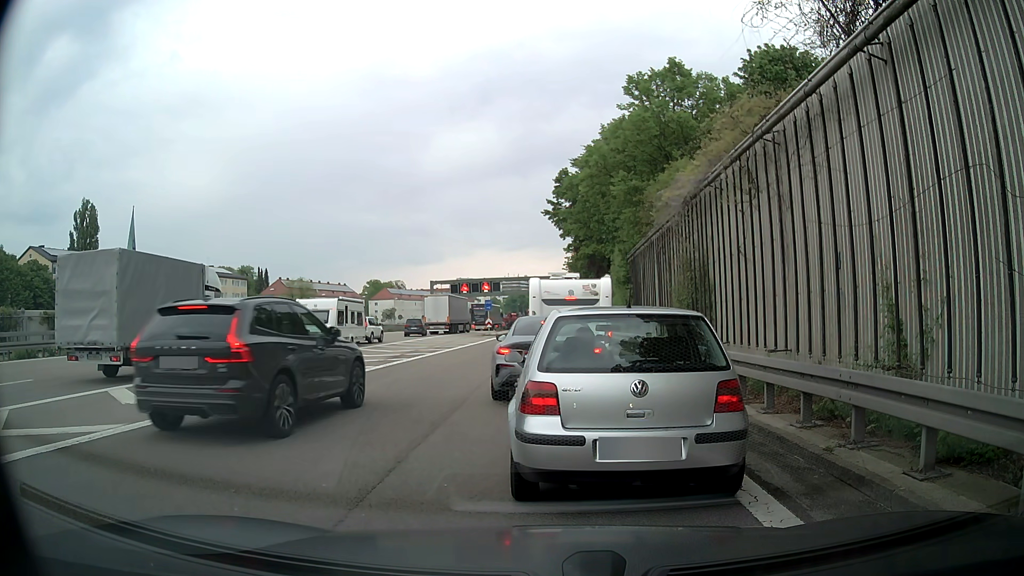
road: motorway_link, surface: asphalt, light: Day
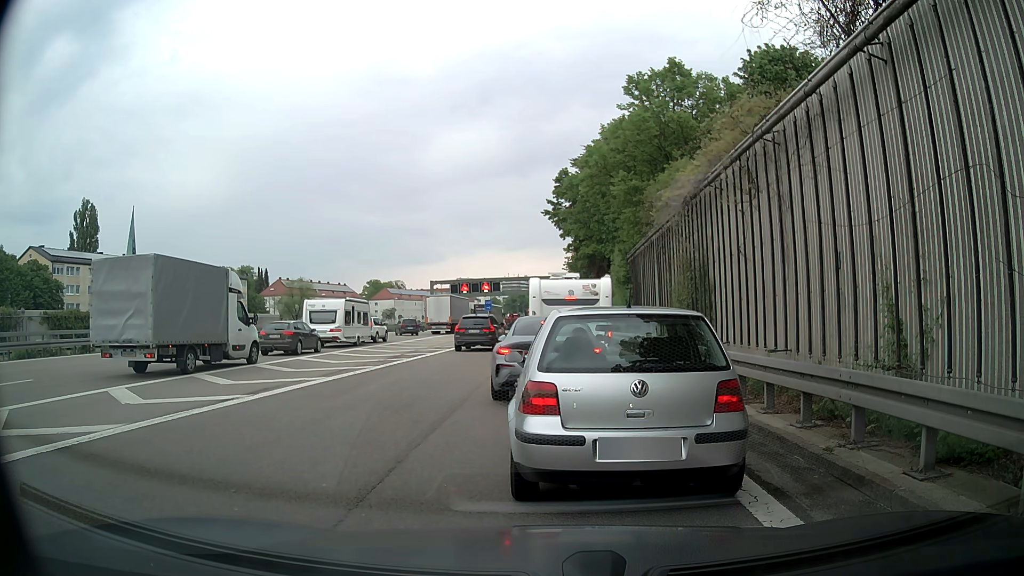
(0.0, 0.0) m; 0°
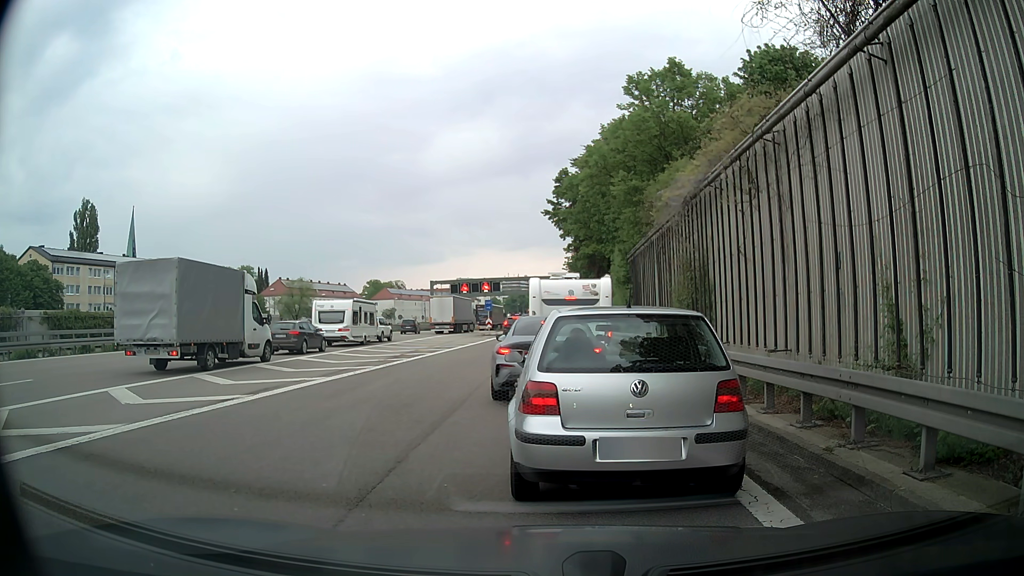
(0.0, 0.0) m; 0°
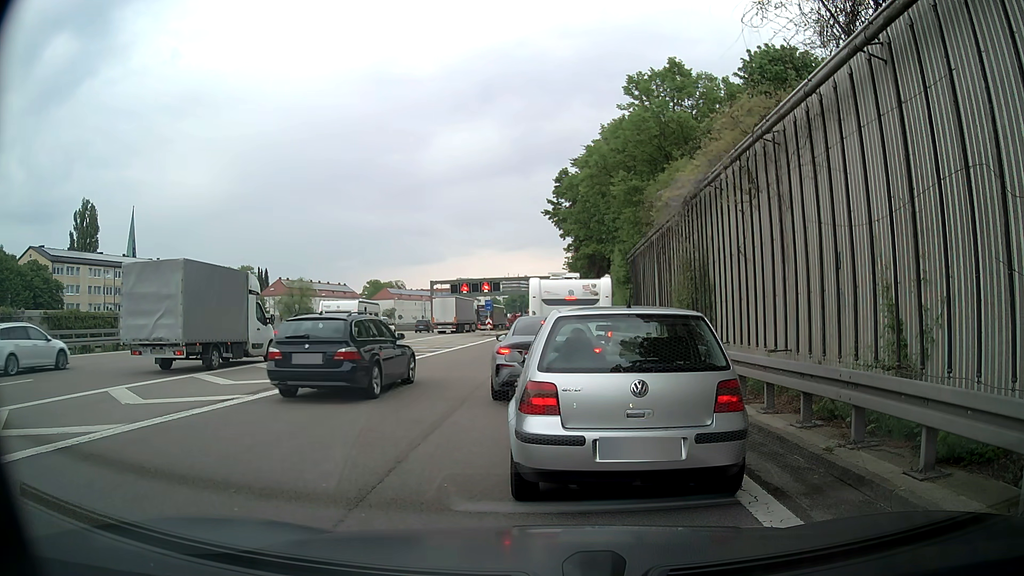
(0.0, 0.0) m; 0°
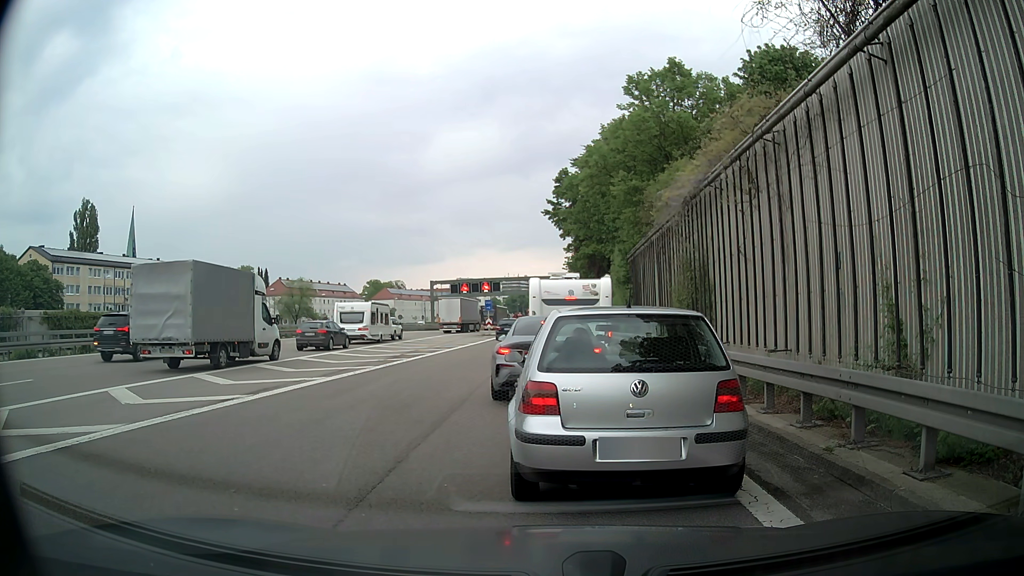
(0.0, 0.0) m; 0°
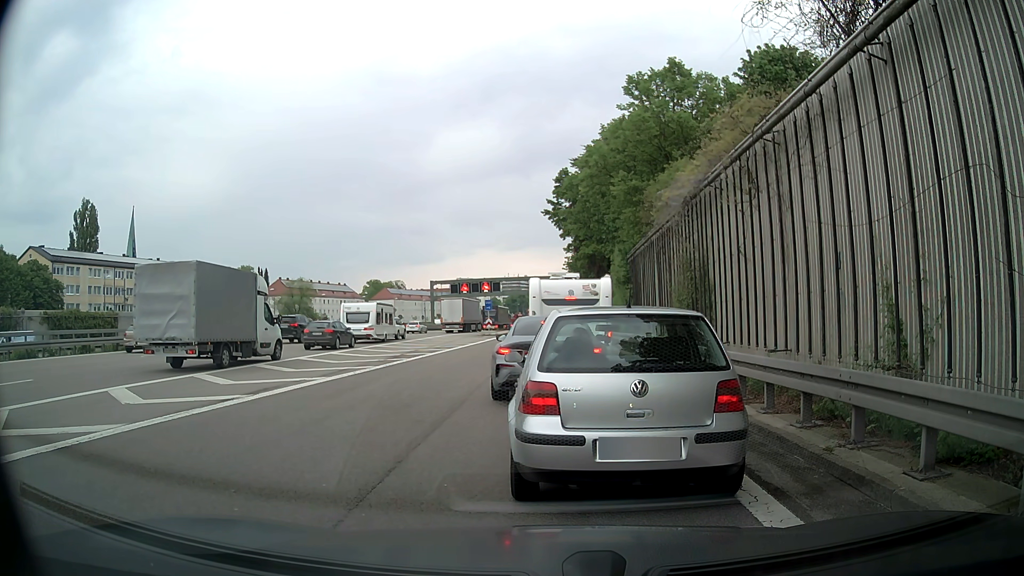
(0.0, 0.0) m; 0°
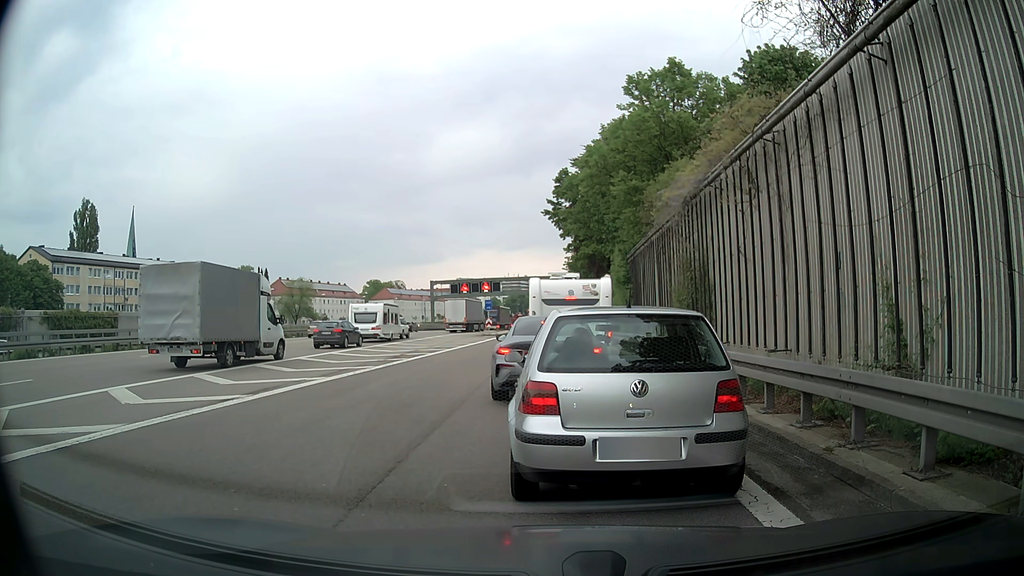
(0.0, 0.0) m; 0°
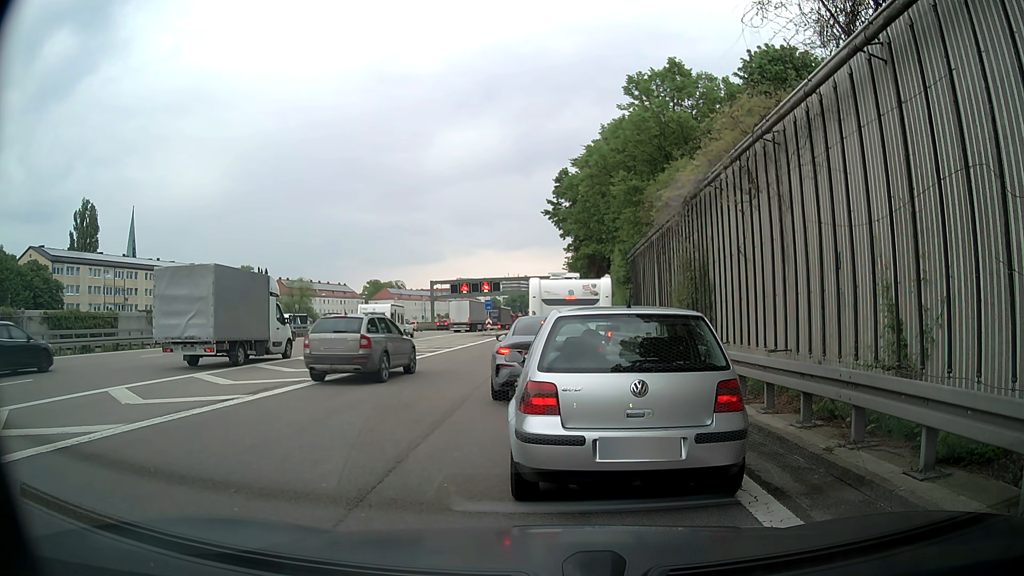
(0.0, 0.0) m; 0°
